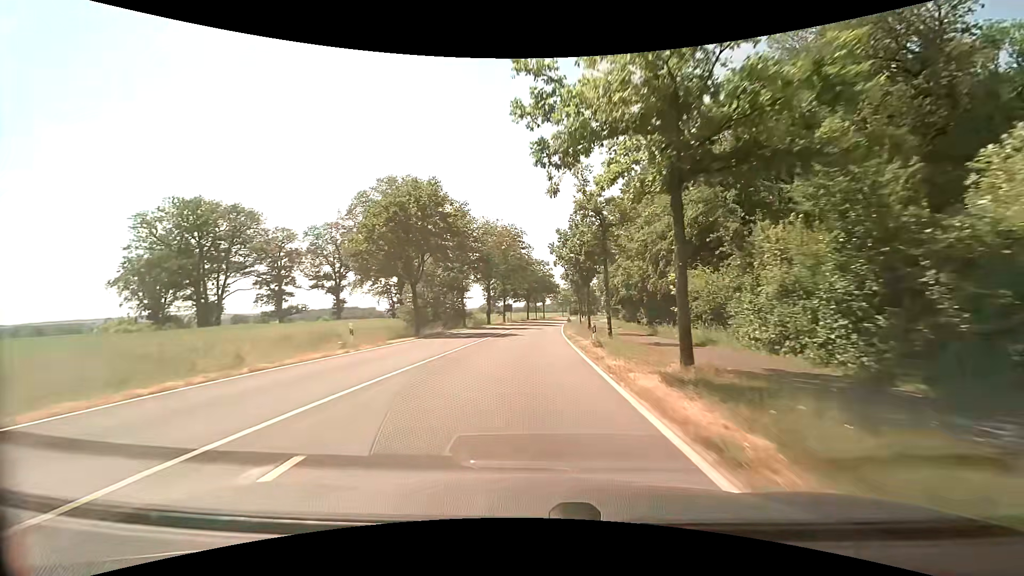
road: secondary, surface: asphalt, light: Day
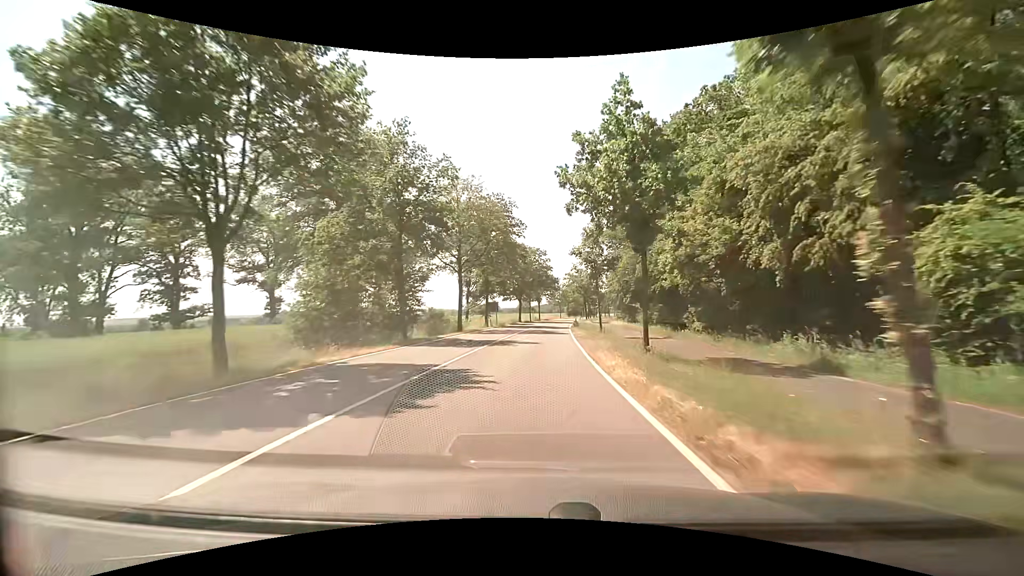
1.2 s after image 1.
(+0.1, +20.8) m; +1°
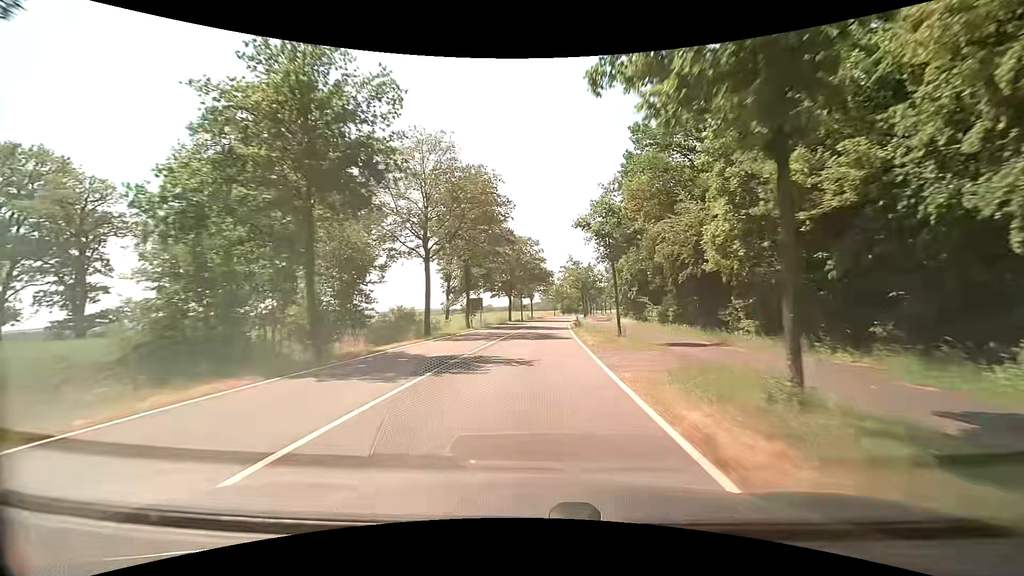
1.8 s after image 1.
(+0.1, +10.3) m; +1°
(0, +10) (0, +20) (+1, +30) (+1, +40) (+2, +50) (+2, +60) (+3, +70) (+4, +80) (+5, +90) (+6, +100) m
